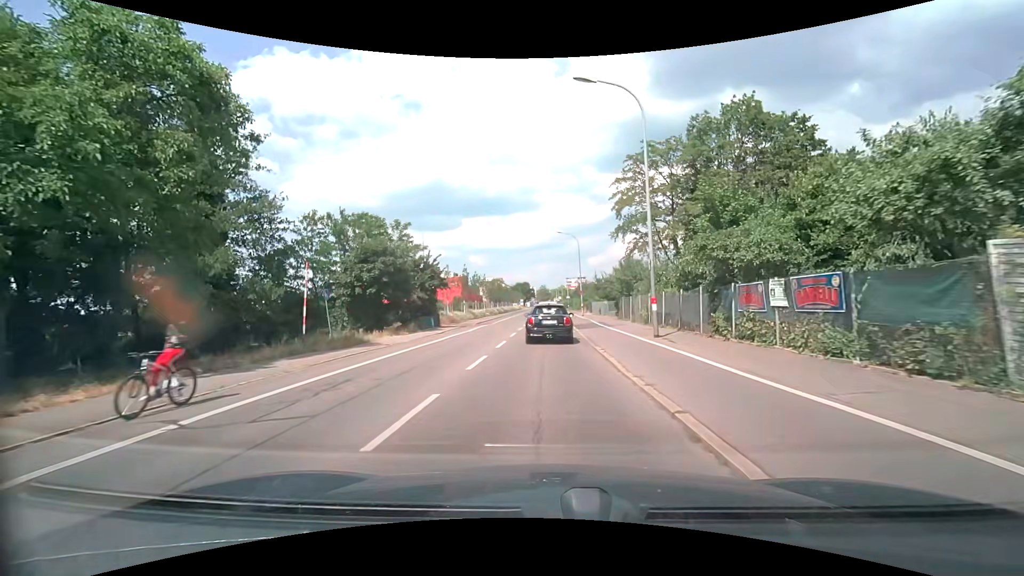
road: secondary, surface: asphalt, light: Day
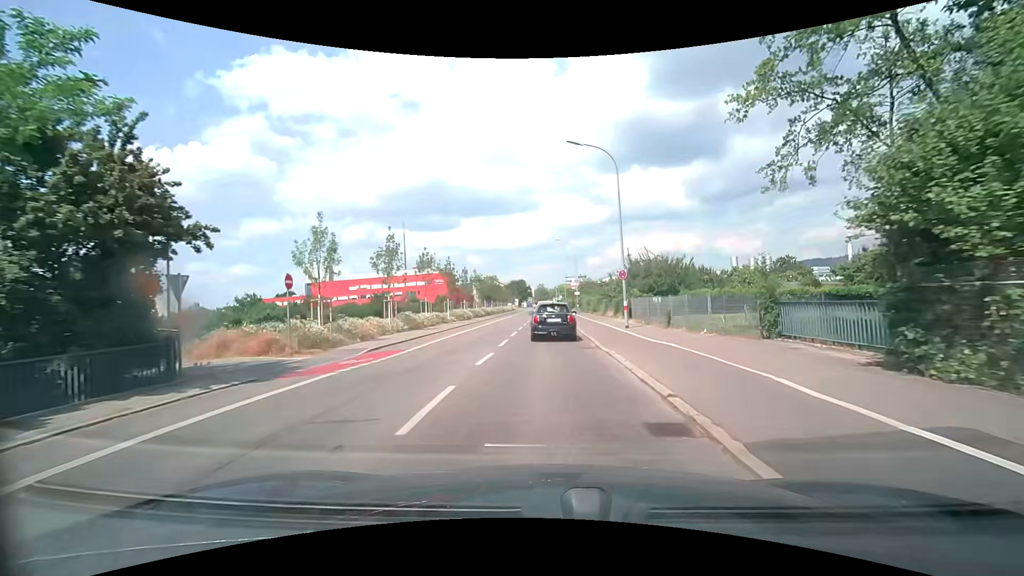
(+0.1, +29.5) m; 0°
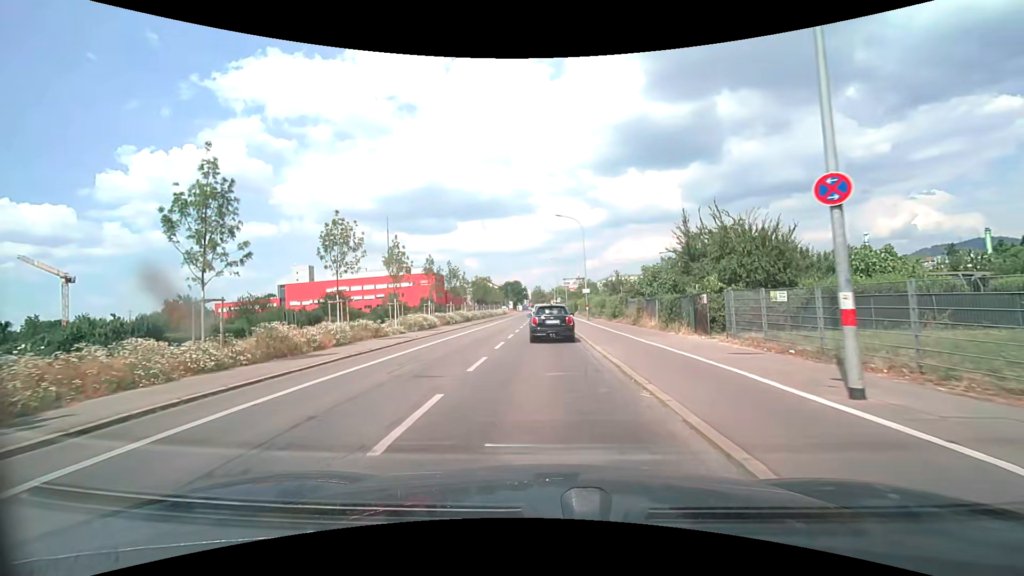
(+0.1, +17.6) m; 0°
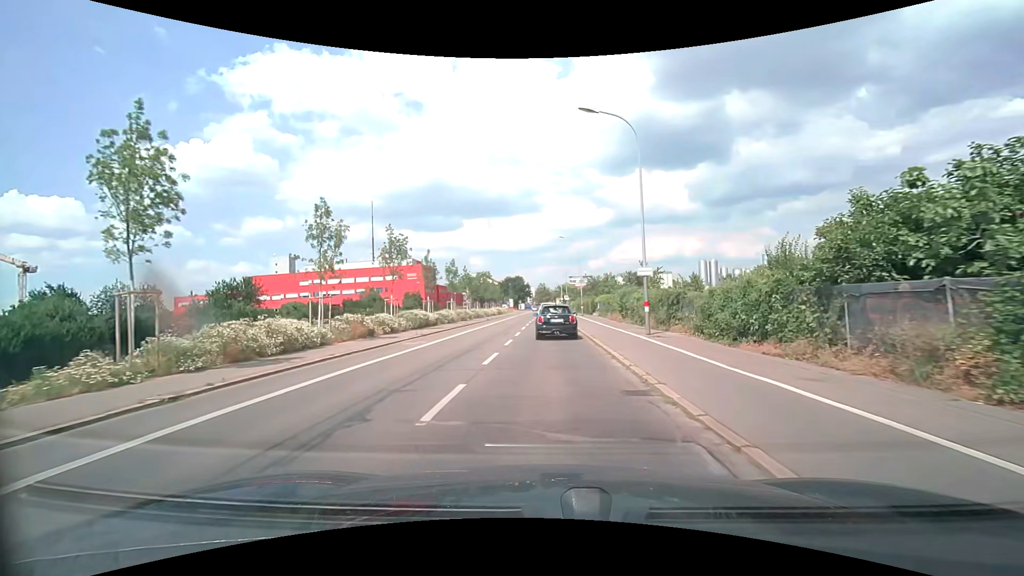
(0.0, +23.0) m; -1°
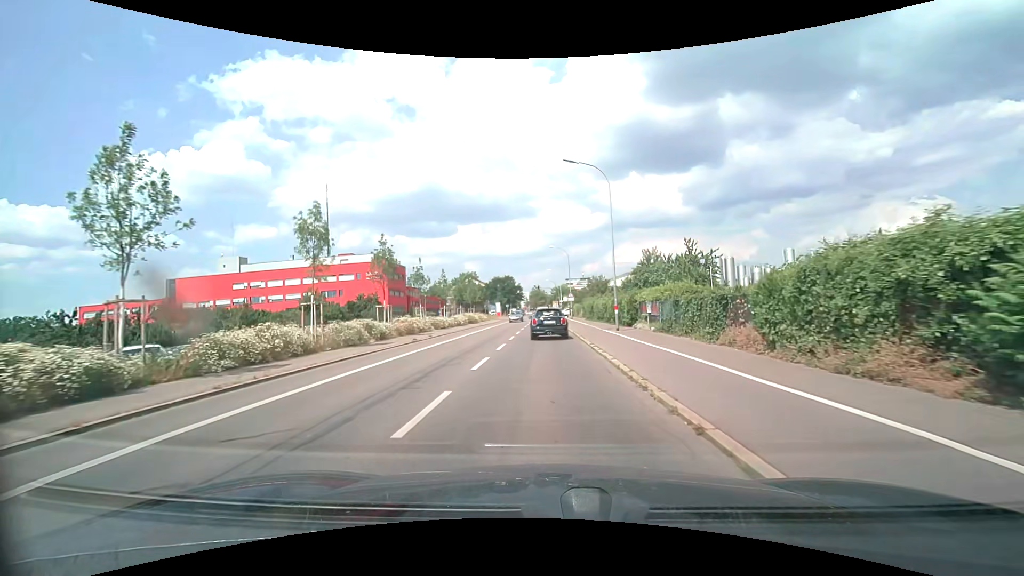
(+0.5, +30.6) m; +1°
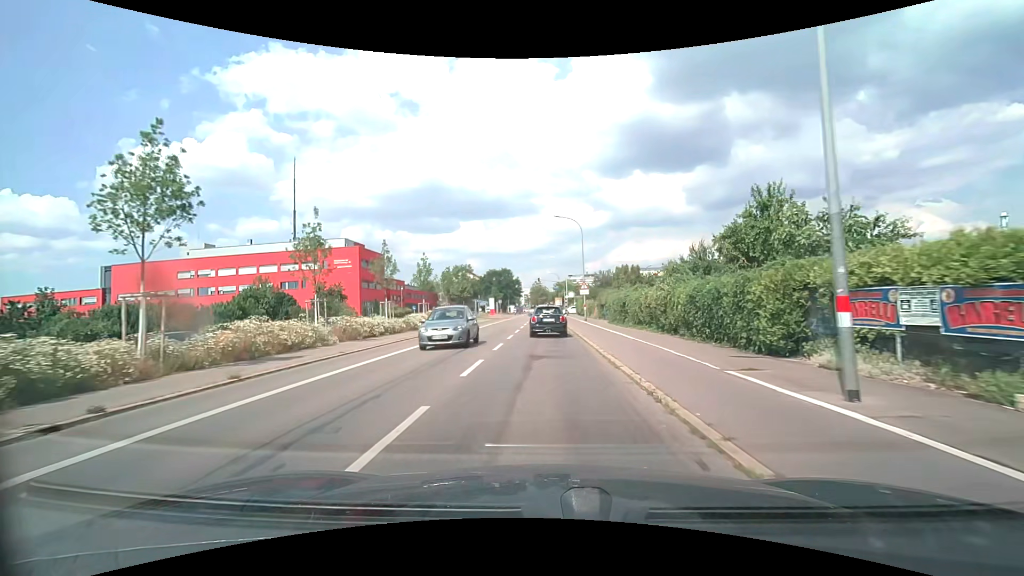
(+0.1, +19.6) m; 0°
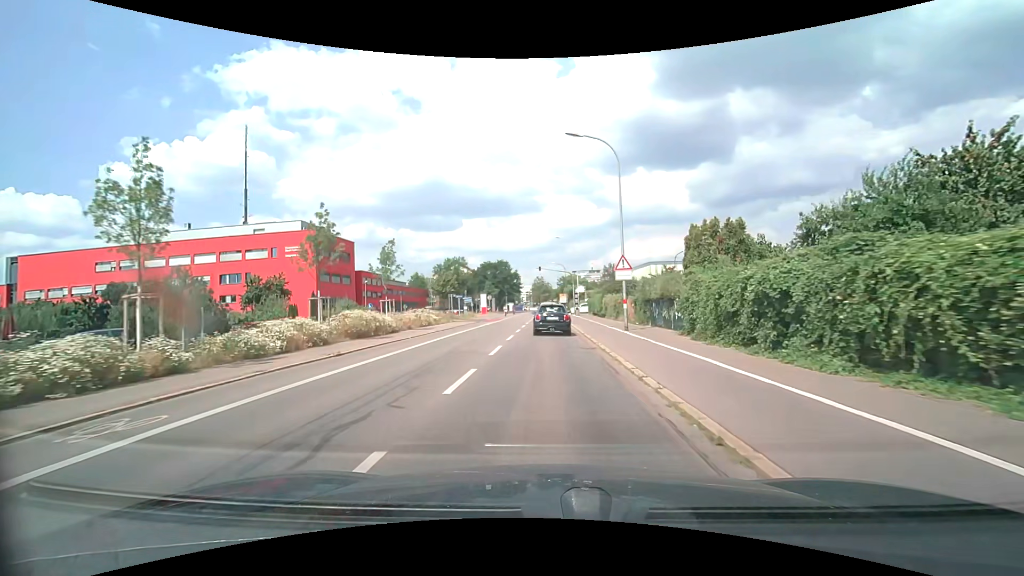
(+0.1, +20.3) m; 0°
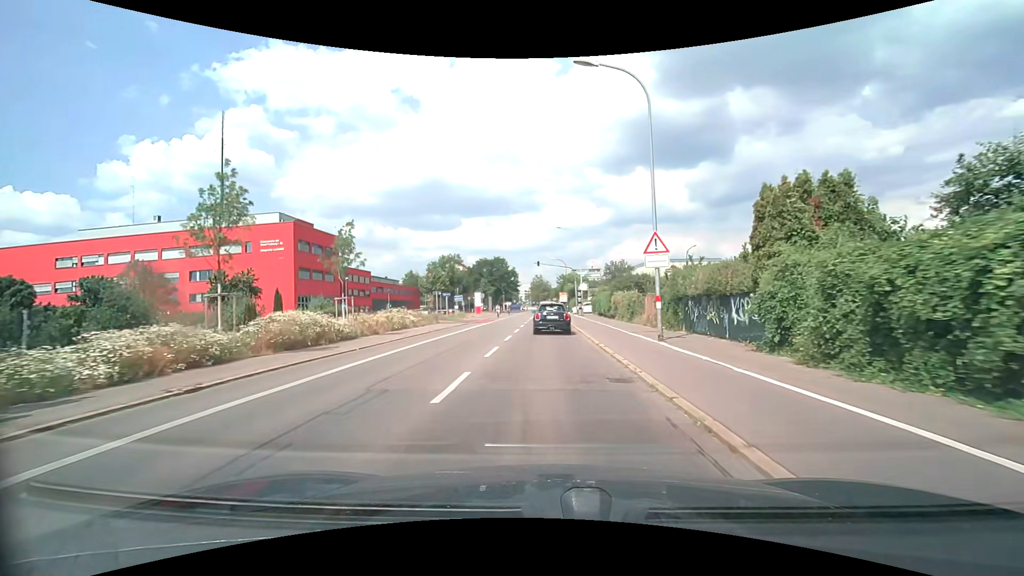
(0.0, +6.8) m; 0°
(0, +10) (0, +20) (0, +30) (0, +40) (0, +50) (0, +60) (0, +70) (0, +80) (+1, +90) (+1, +100) m
